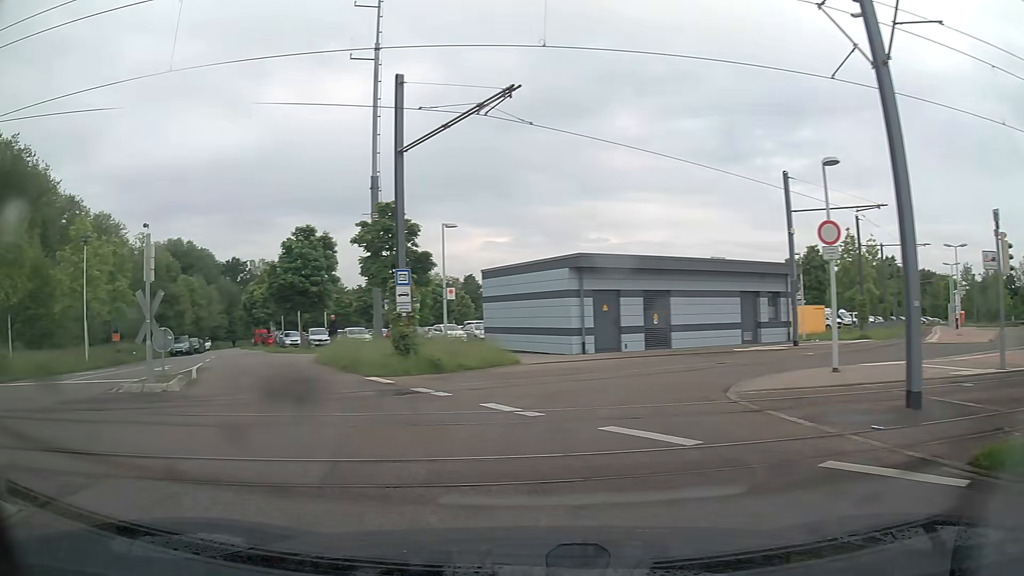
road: service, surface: asphalt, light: Day
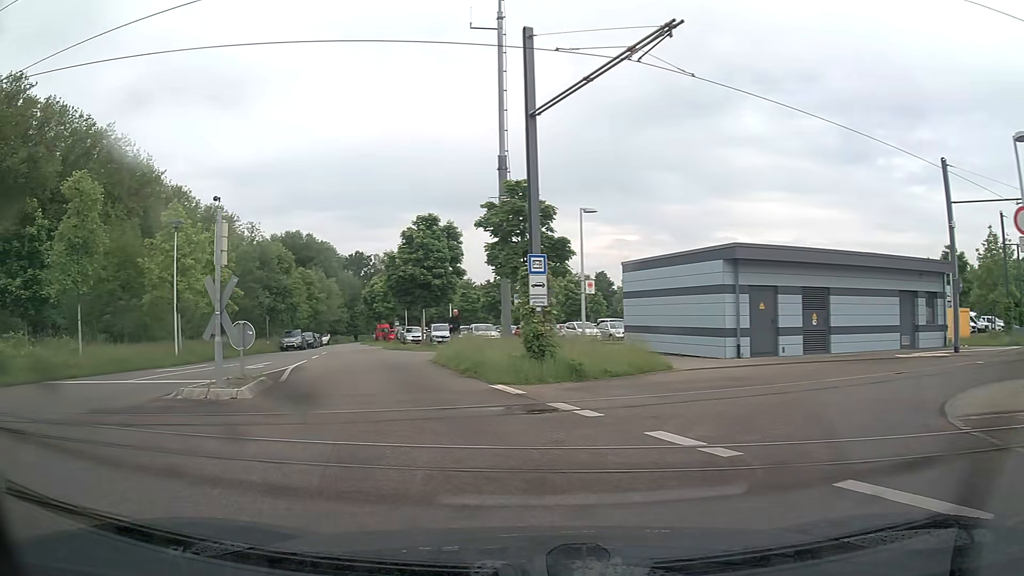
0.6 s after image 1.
(-0.4, +3.0) m; -11°
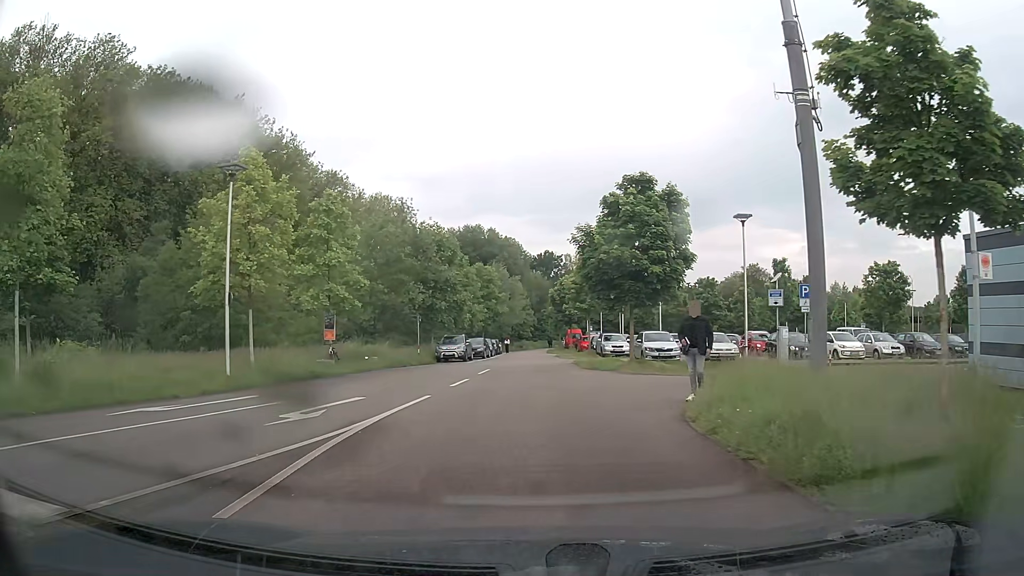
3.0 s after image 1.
(-2.2, +12.1) m; -16°
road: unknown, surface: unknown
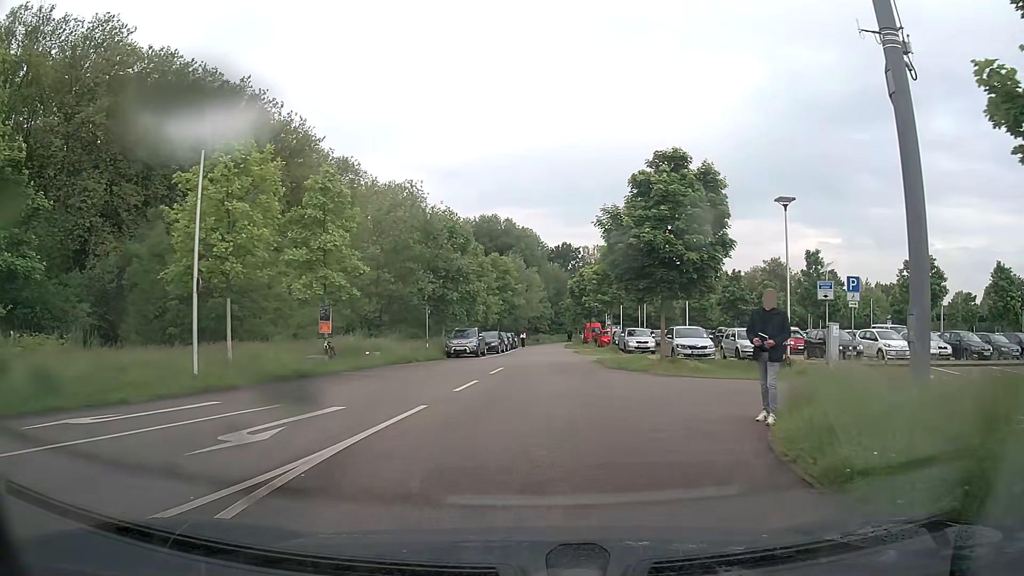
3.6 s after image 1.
(-0.1, +3.0) m; -2°
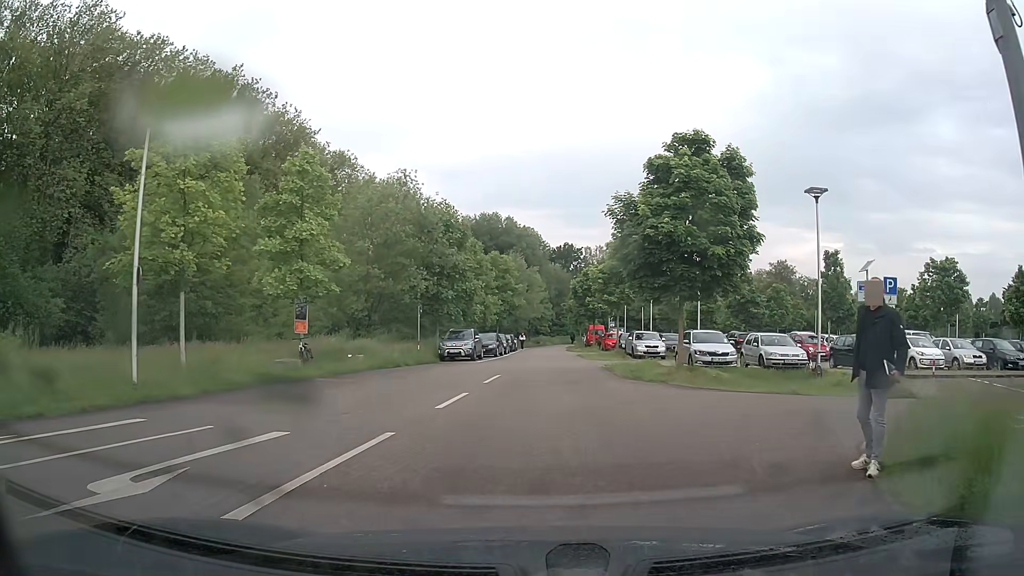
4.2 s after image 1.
(0.0, +2.8) m; 0°
